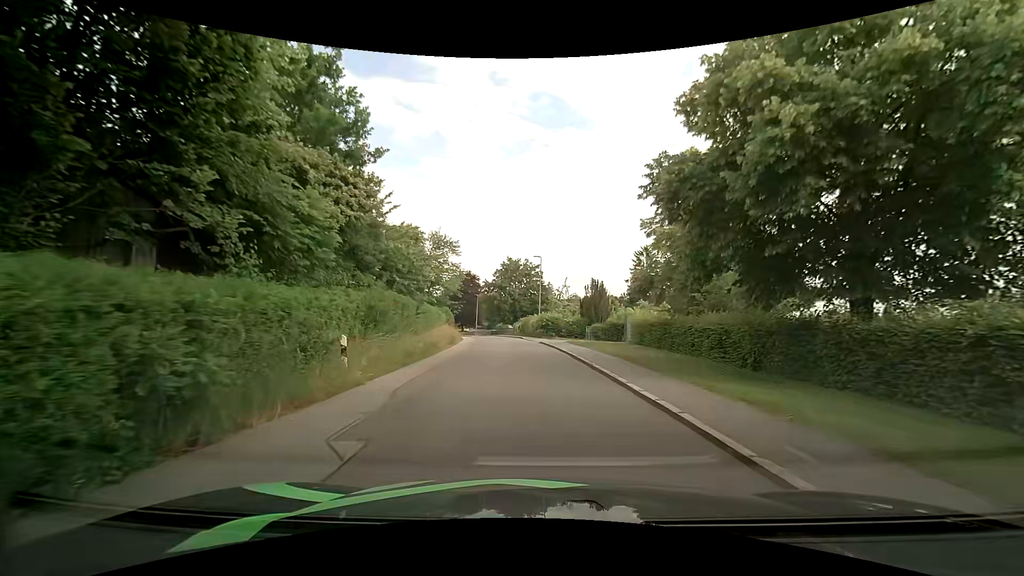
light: Day
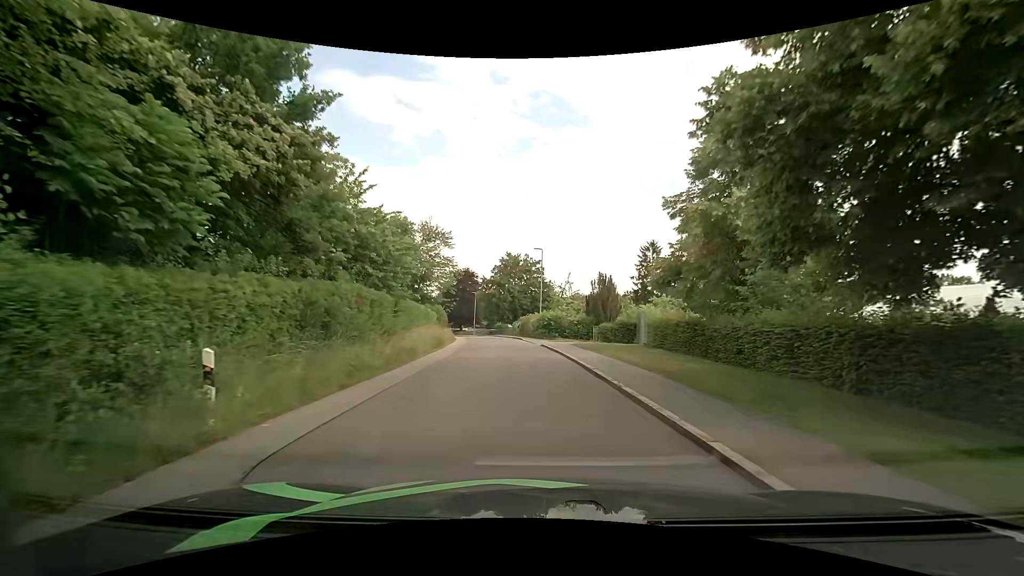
(-0.1, +4.6) m; -1°
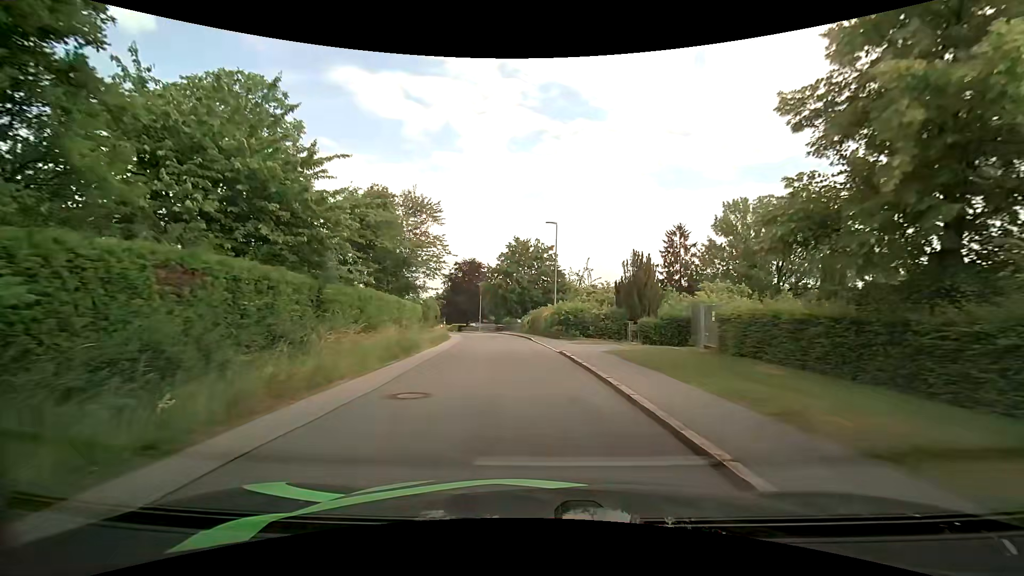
(-0.1, +9.6) m; -1°
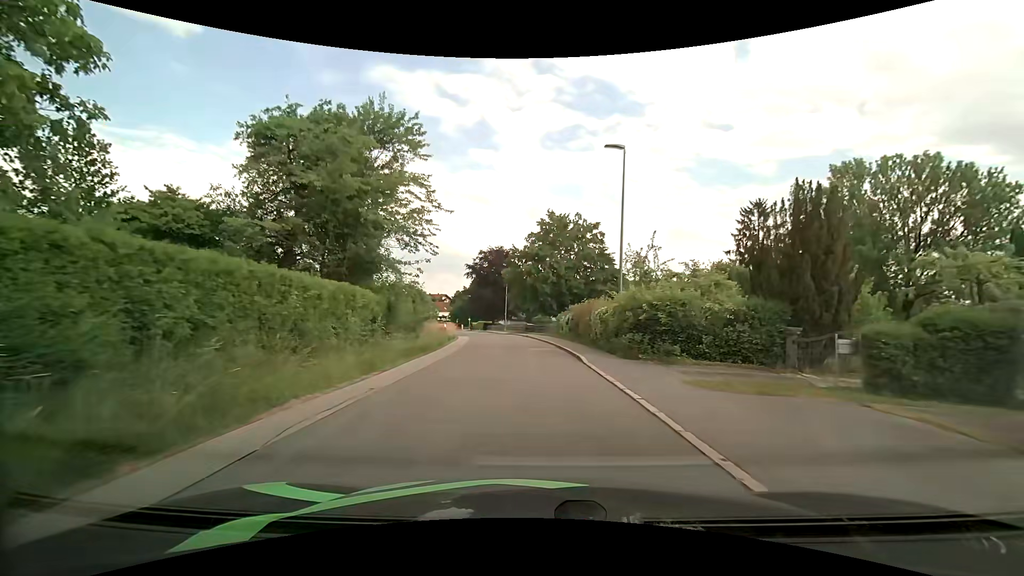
(-0.7, +14.9) m; -5°
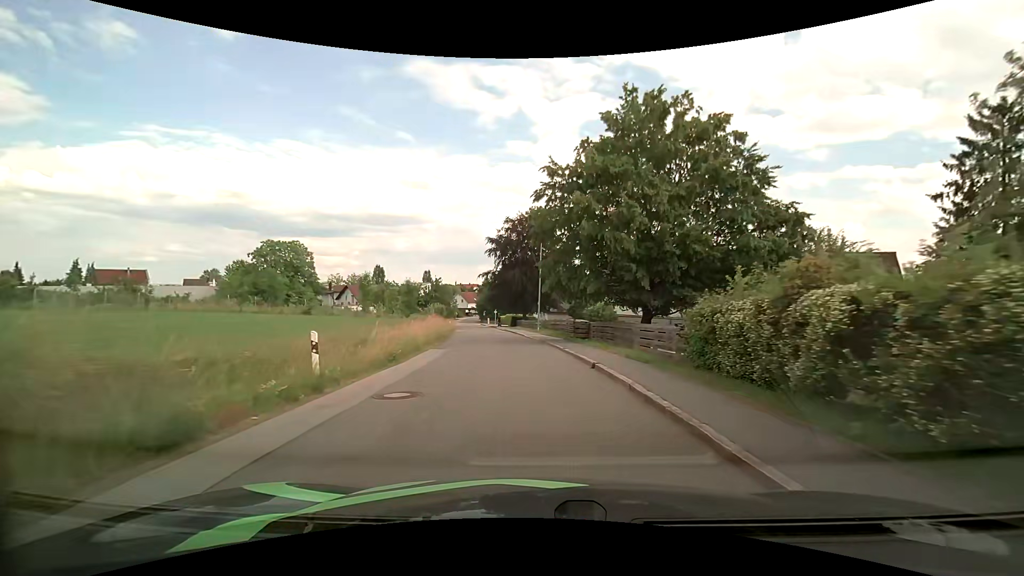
(-0.8, +26.2) m; -4°
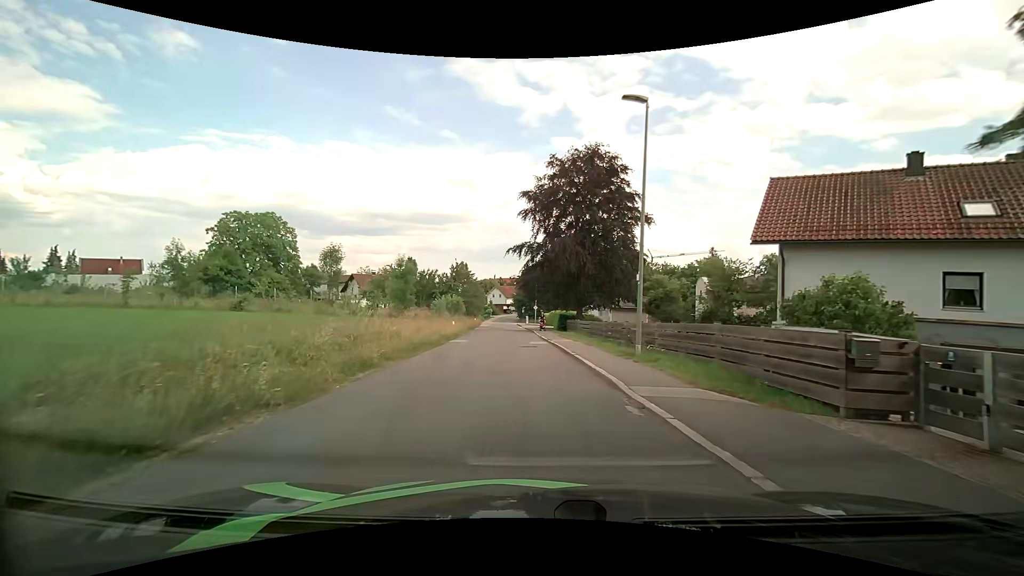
(-1.2, +26.0) m; -5°
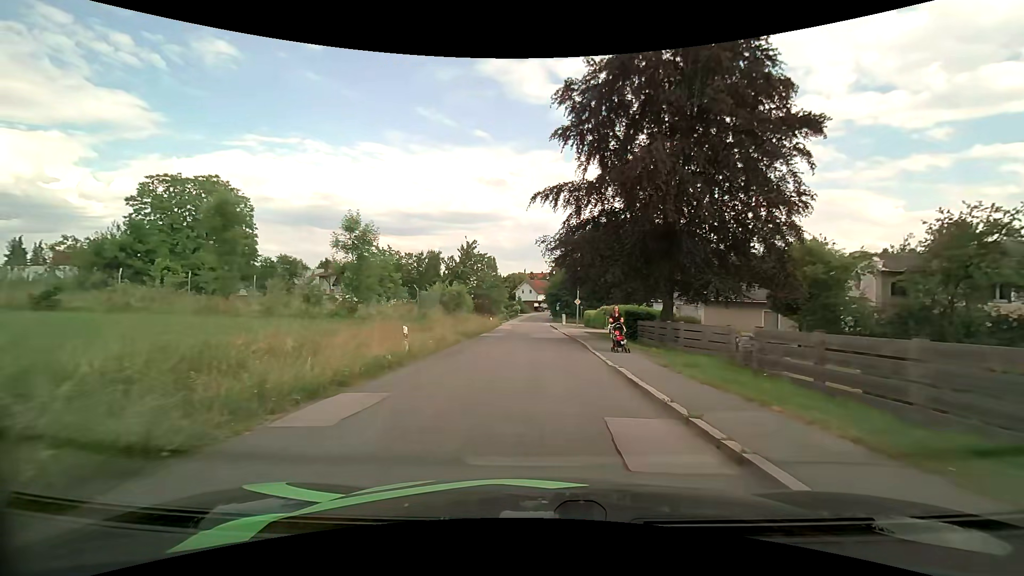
(-0.8, +20.5) m; -4°
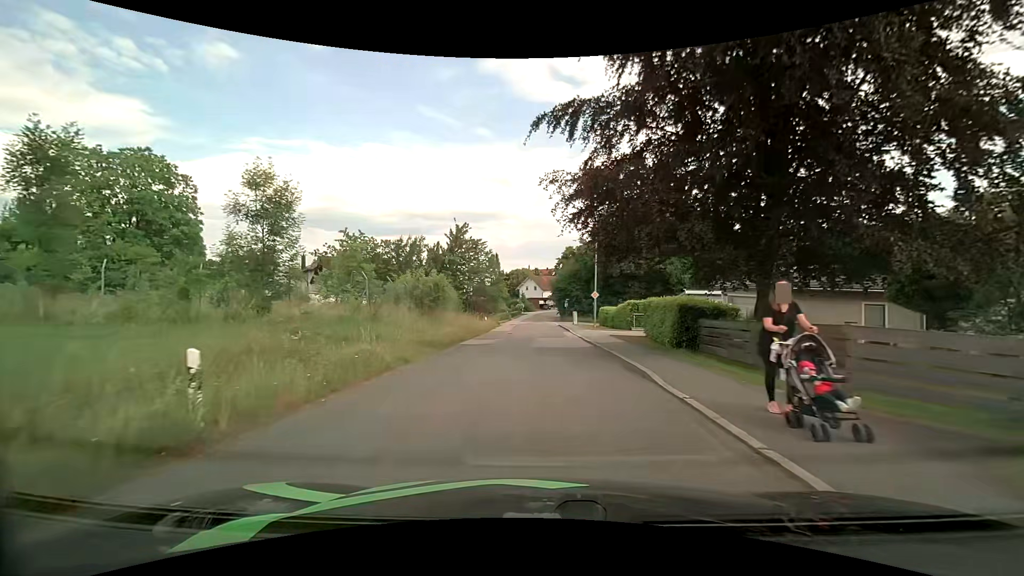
(-0.1, +9.9) m; -1°
(0, +10) (0, +20) (0, +30) (0, +40) (0, +50) (0, +60) (-1, +70) (-1, +80) (0, +90) (+1, +100) m
